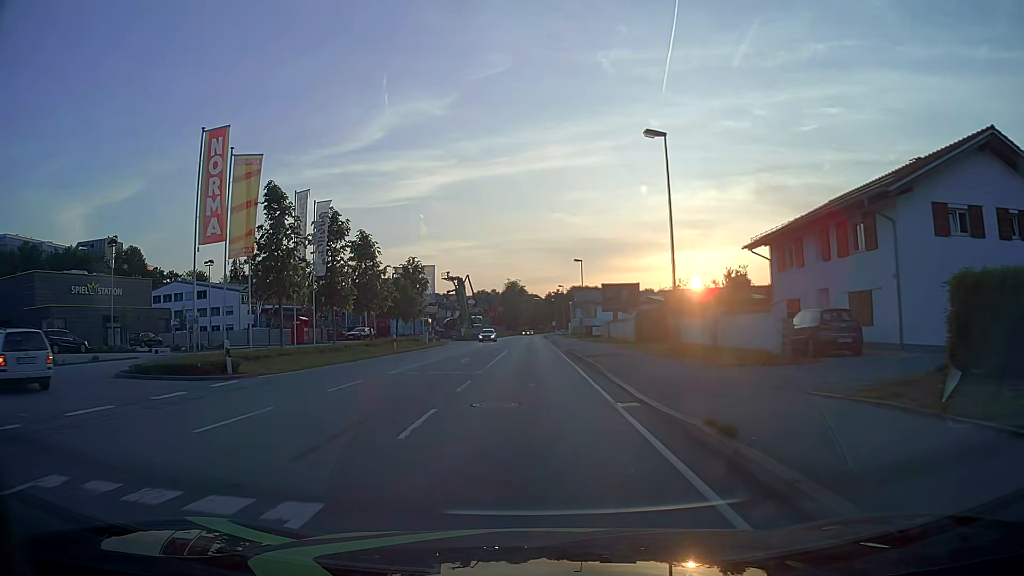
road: primary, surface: asphalt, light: Day
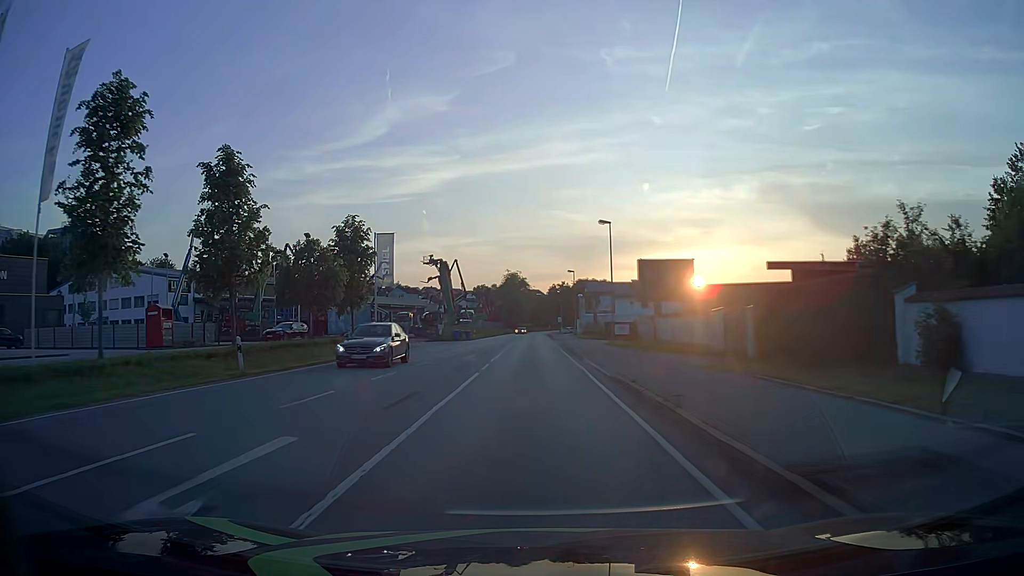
(0.0, +23.0) m; 0°
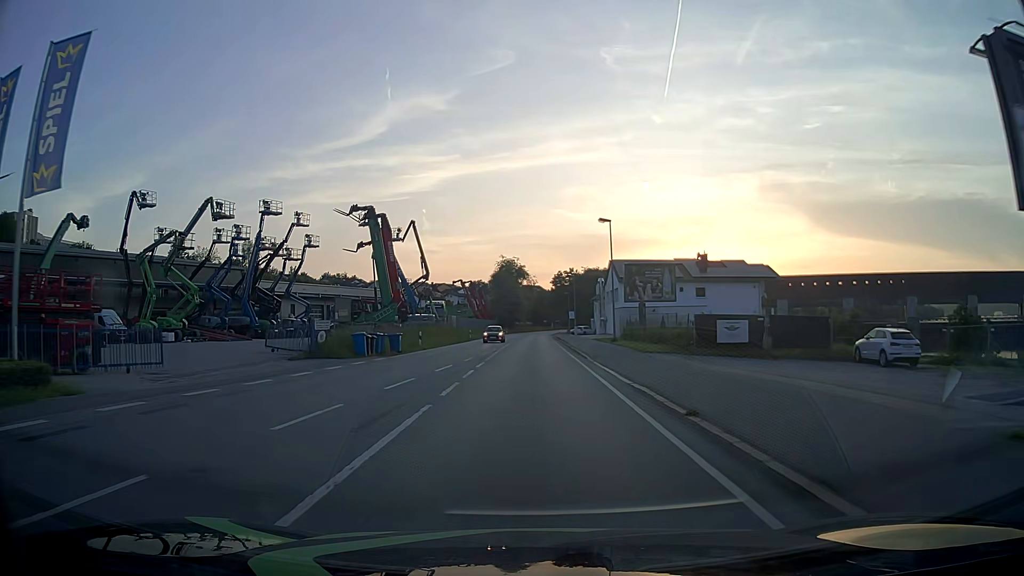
(0.0, +38.3) m; 0°
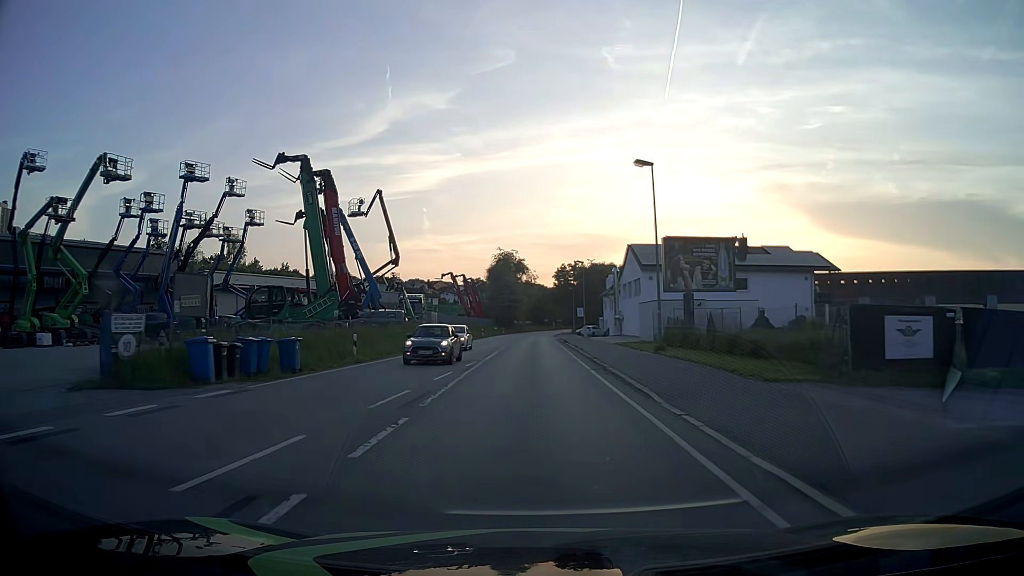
(0.0, +15.3) m; 0°
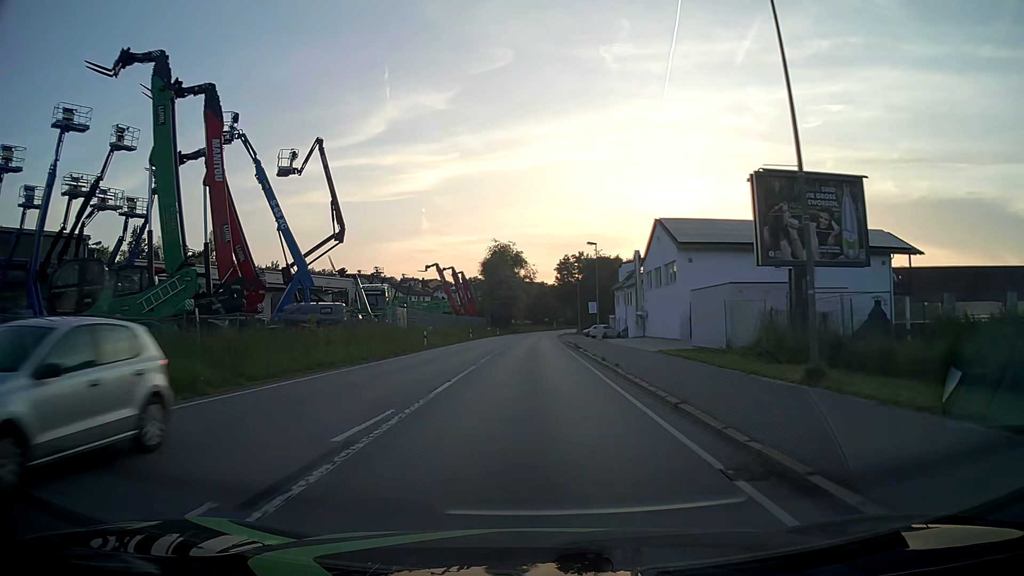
(0.0, +15.3) m; 0°
